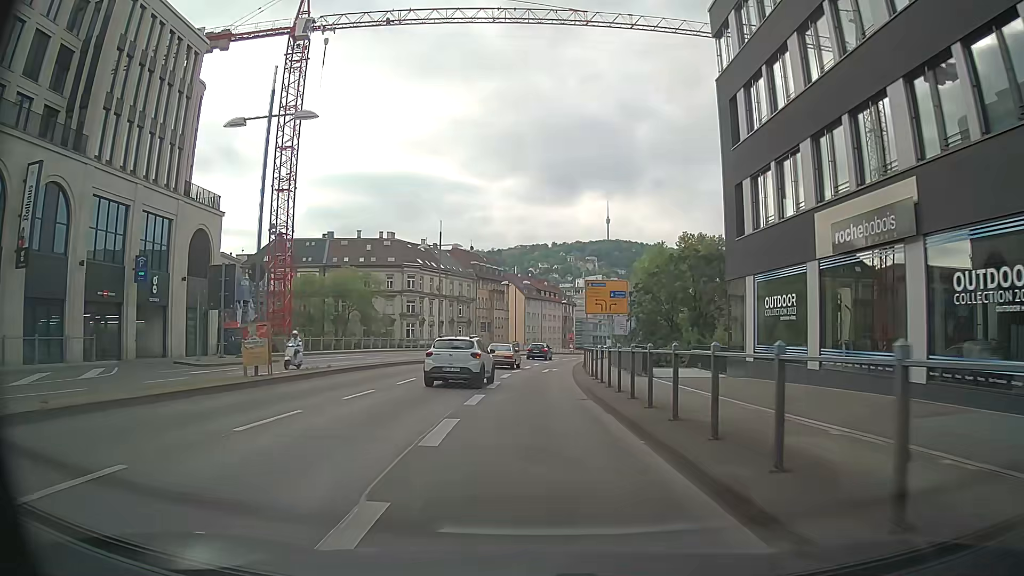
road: primary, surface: asphalt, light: Day
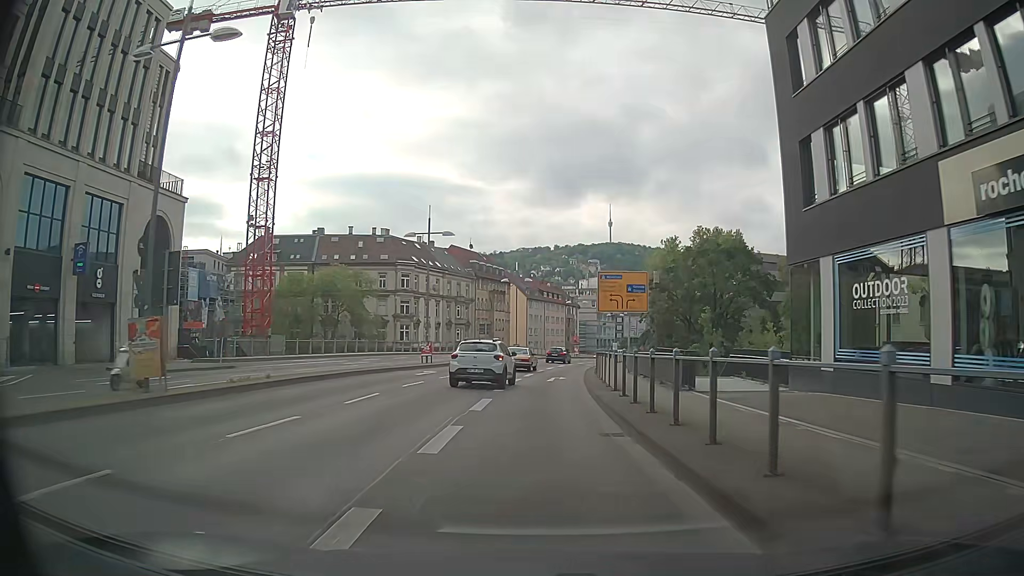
(0.0, +6.2) m; 0°
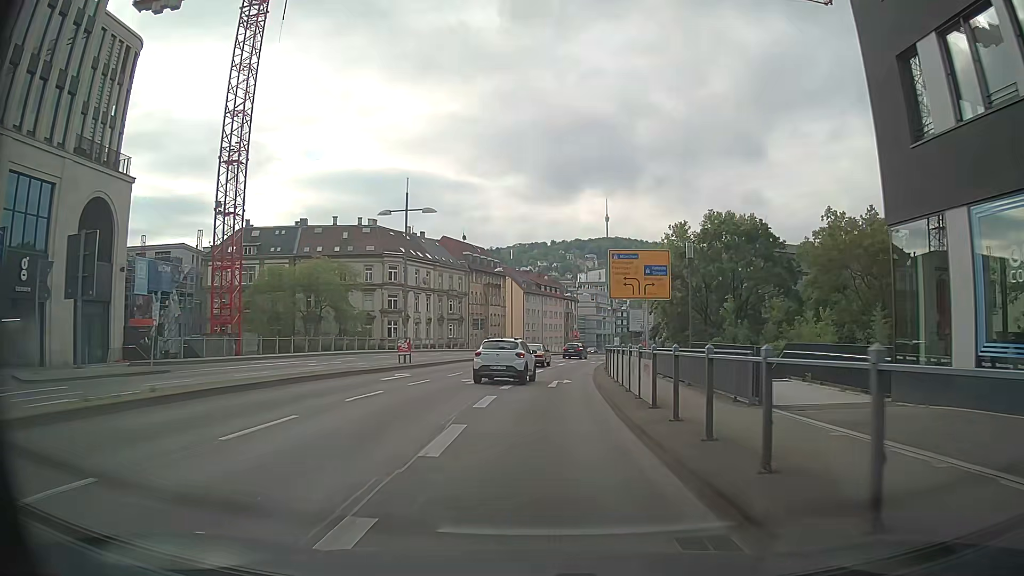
(0.0, +6.2) m; 0°
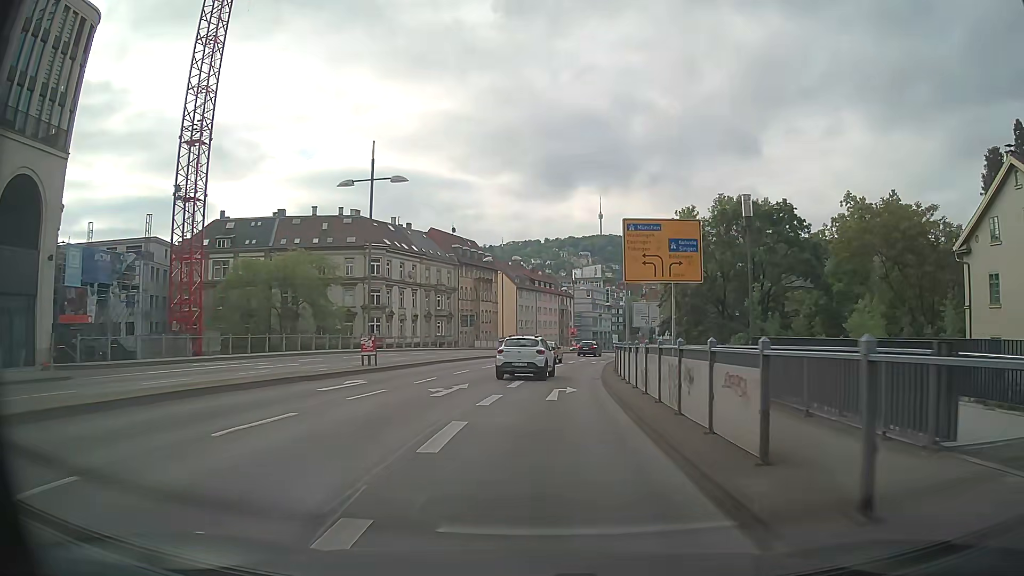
(0.0, +6.3) m; 0°
